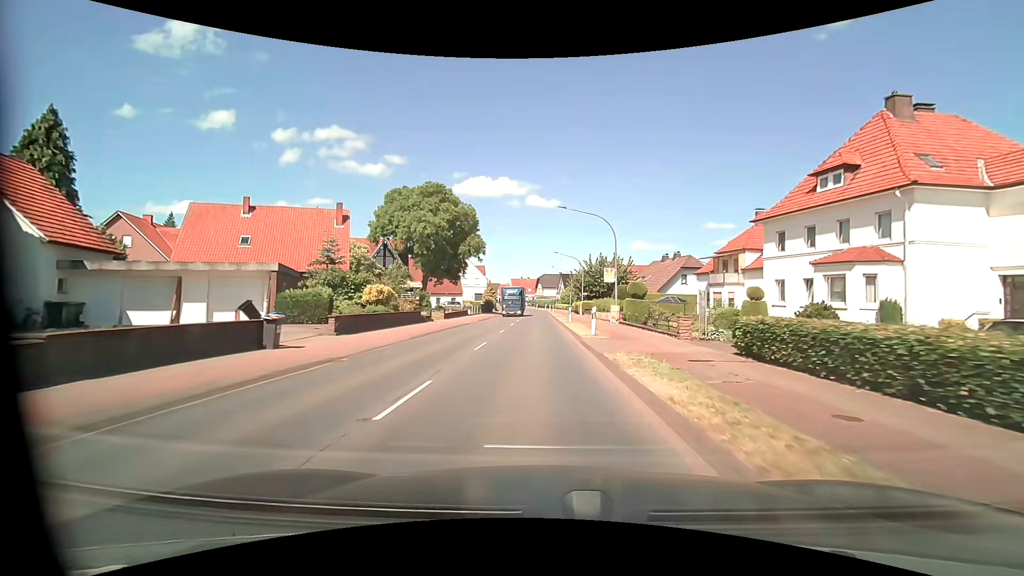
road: primary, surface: asphalt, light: Day
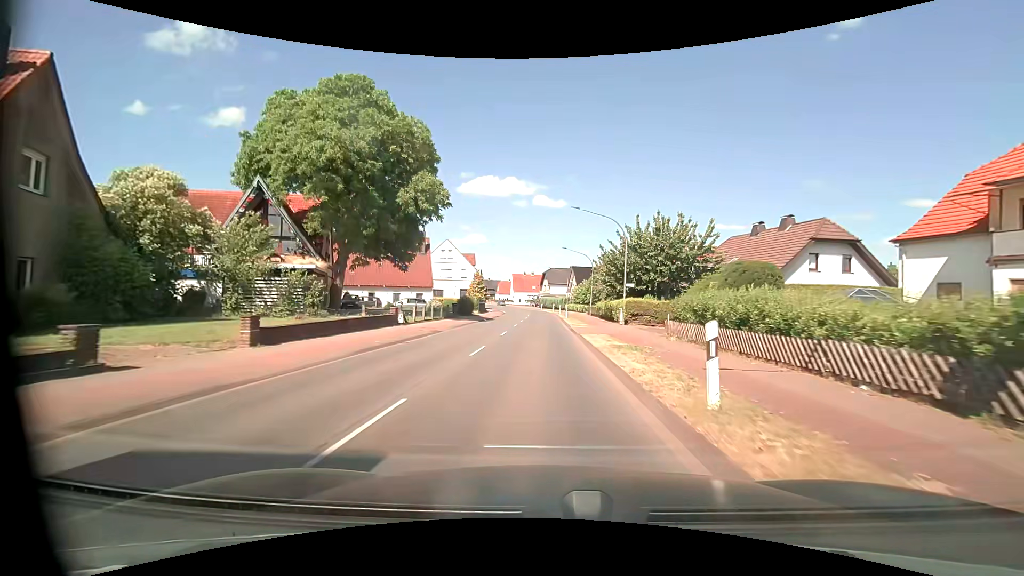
(-0.1, +28.9) m; -1°
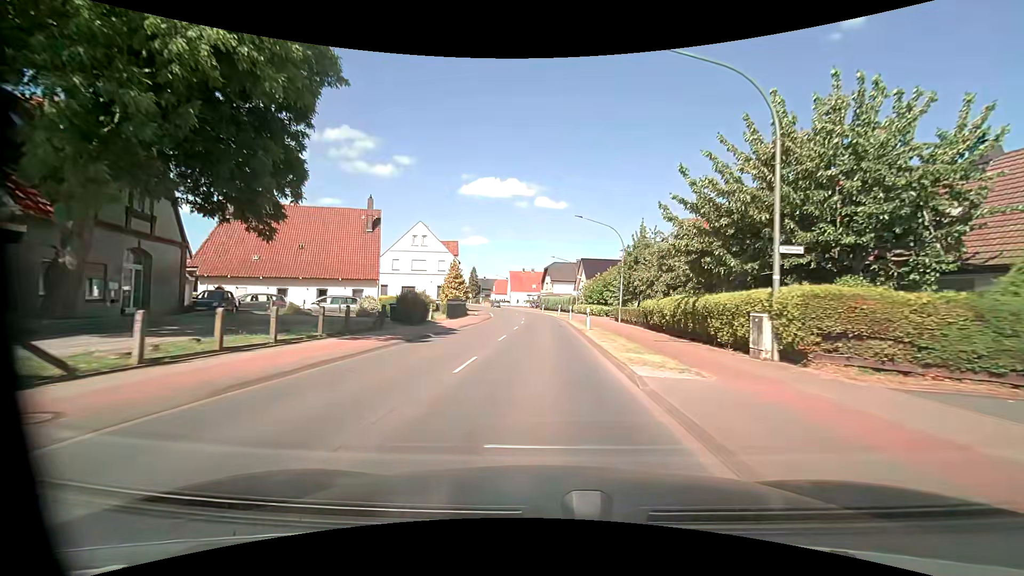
(0.0, +21.4) m; 0°
(0, +10) (0, +20) (0, +30) (0, +40) (0, +50) (-1, +60) (-3, +70) (-4, +80) (-6, +90) (-9, +99) m
